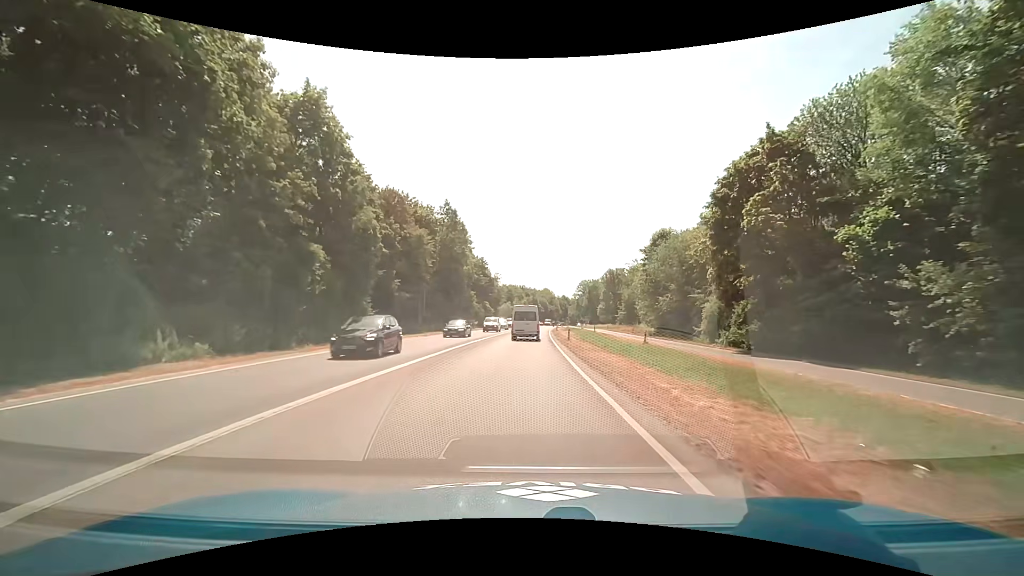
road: trunk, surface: asphalt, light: Day
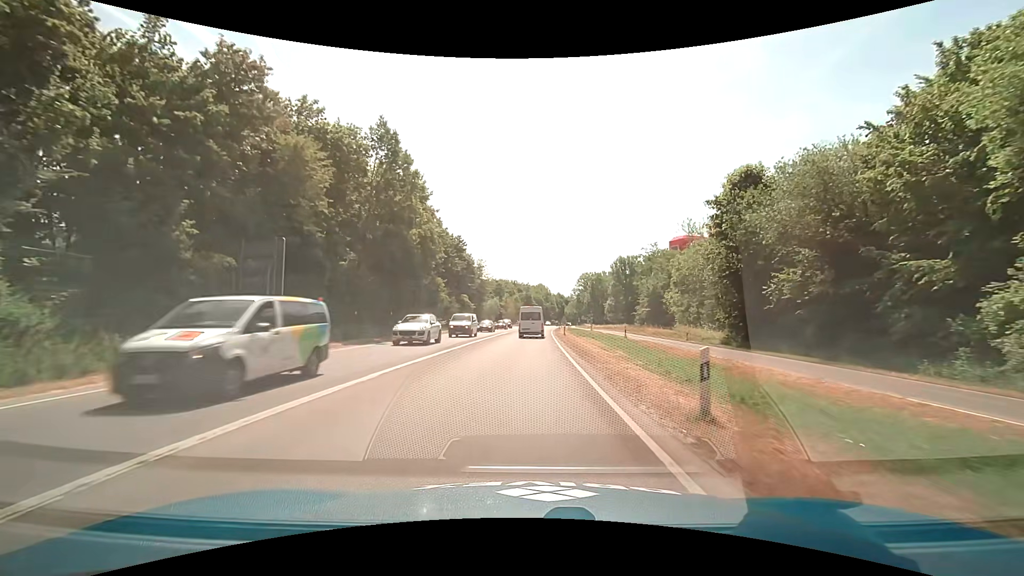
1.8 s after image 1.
(+0.2, +27.3) m; +1°
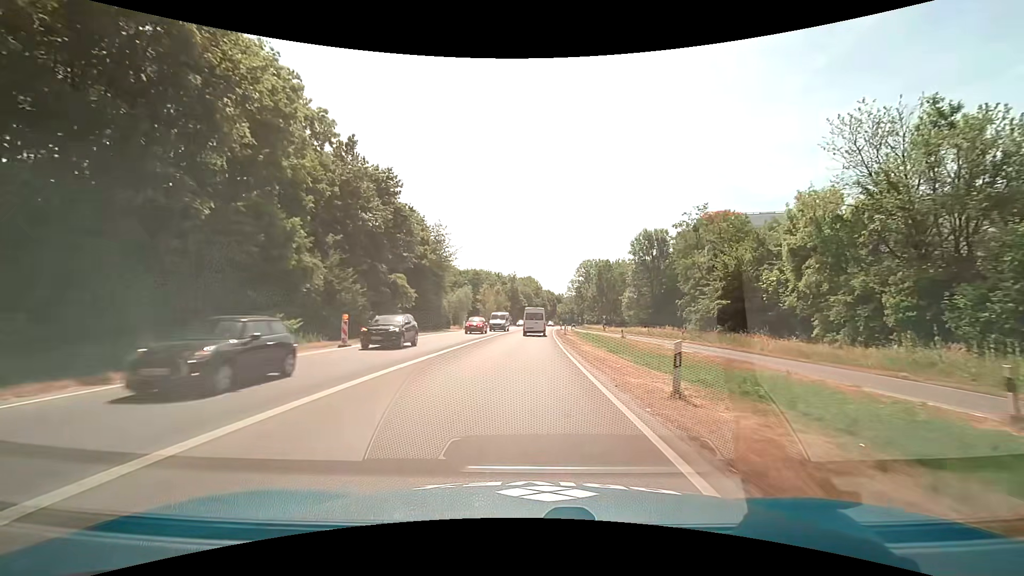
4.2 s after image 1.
(+0.6, +36.5) m; +1°
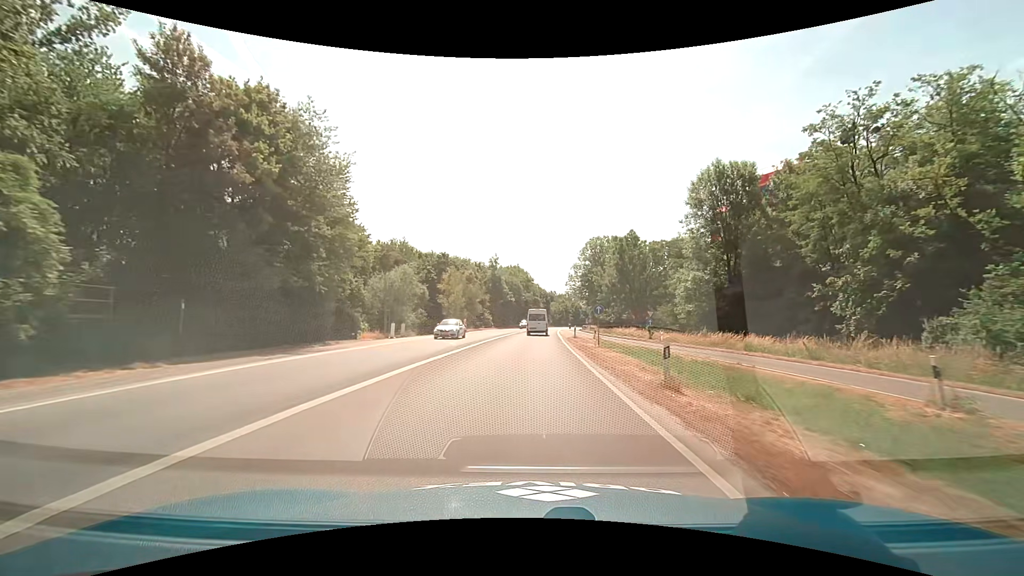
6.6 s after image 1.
(+0.5, +36.5) m; +1°
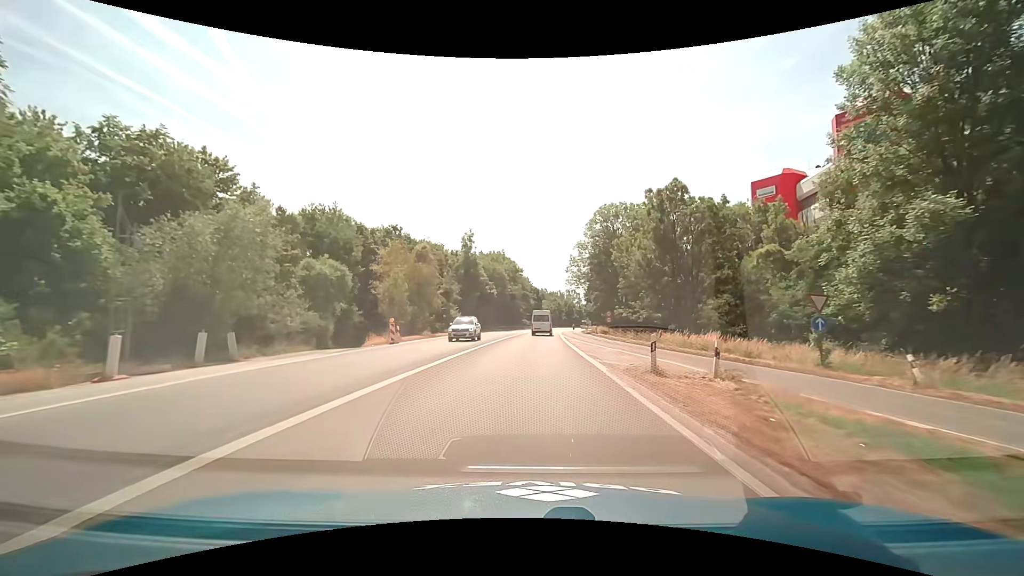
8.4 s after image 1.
(+0.3, +27.4) m; +1°
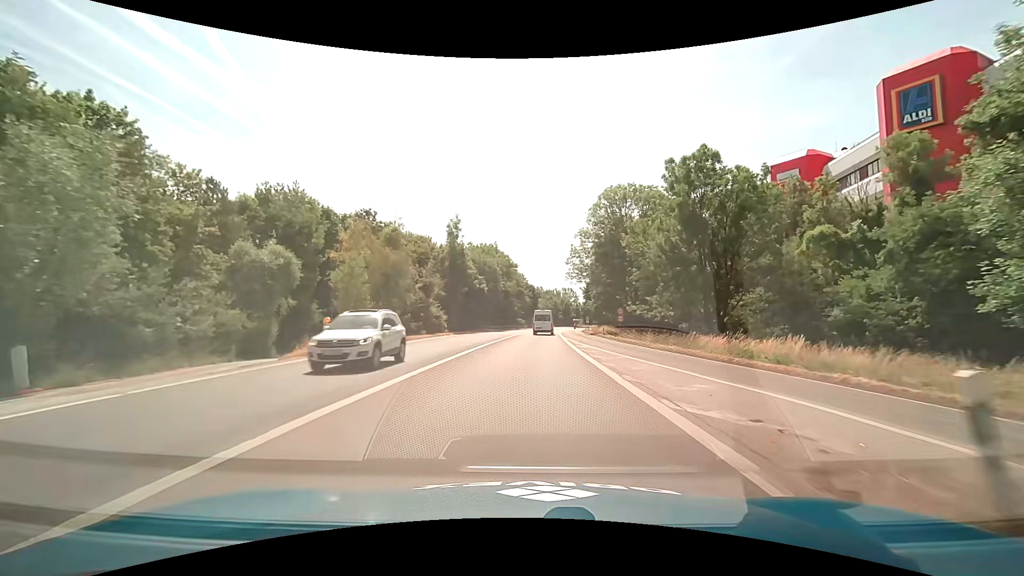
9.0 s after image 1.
(+0.1, +9.1) m; 0°
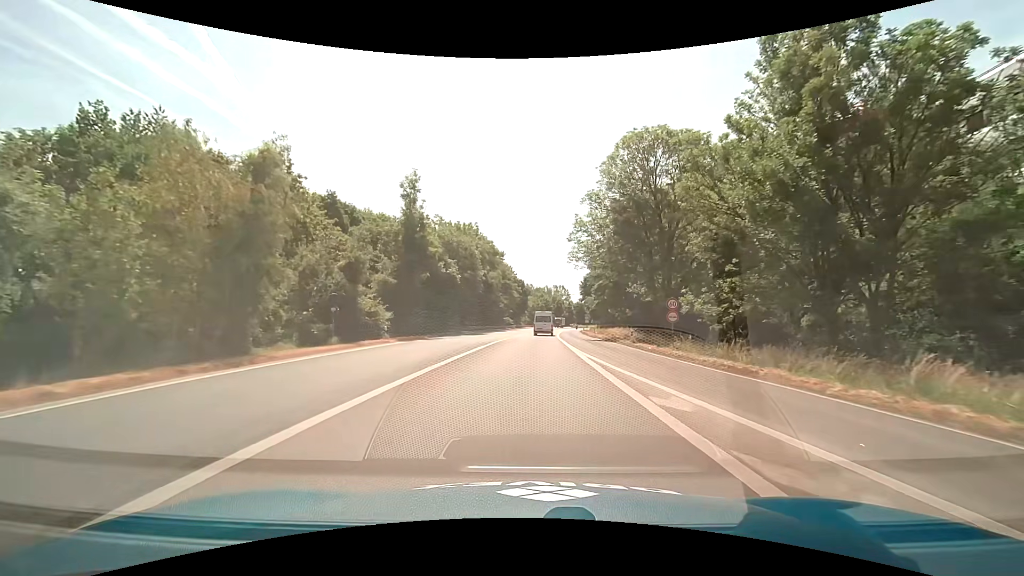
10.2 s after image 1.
(+0.3, +18.3) m; +2°
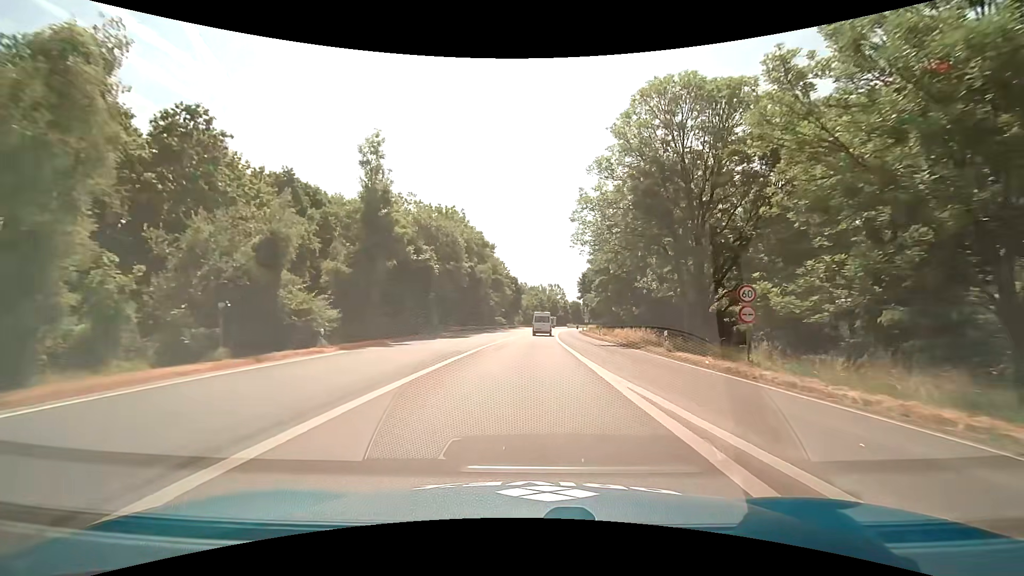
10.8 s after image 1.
(+0.1, +9.1) m; +1°
